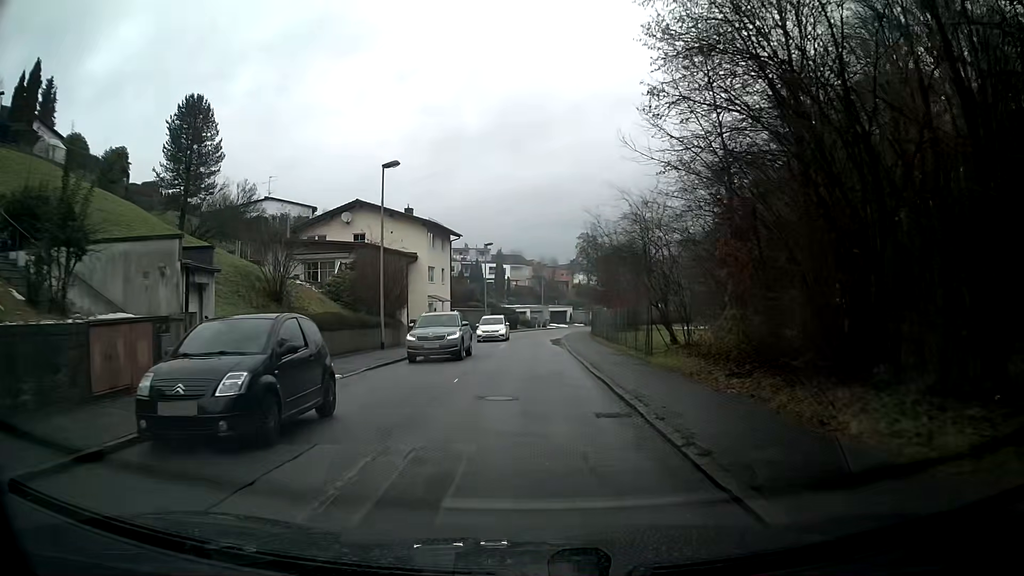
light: Day
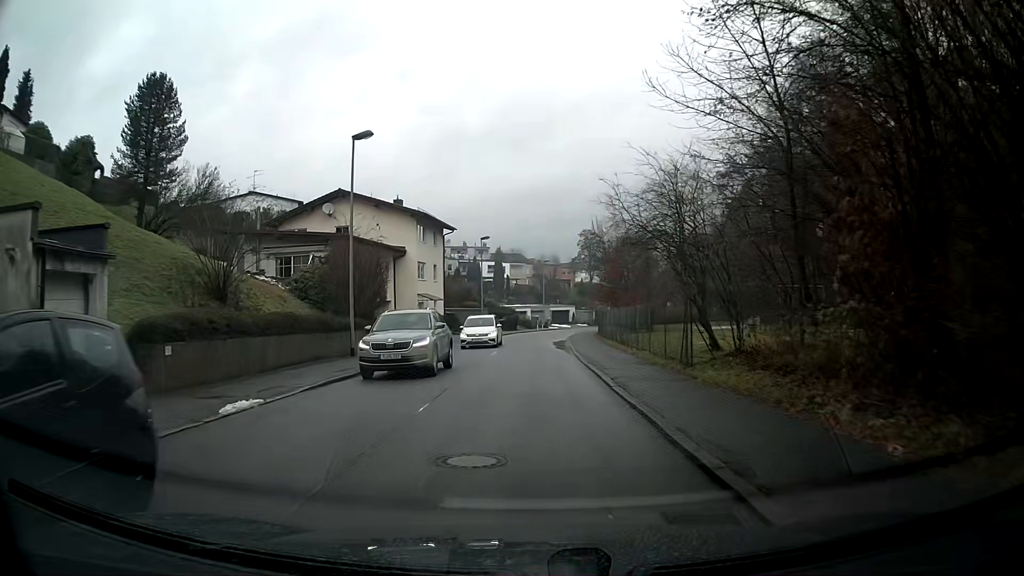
(0.0, +5.1) m; 0°
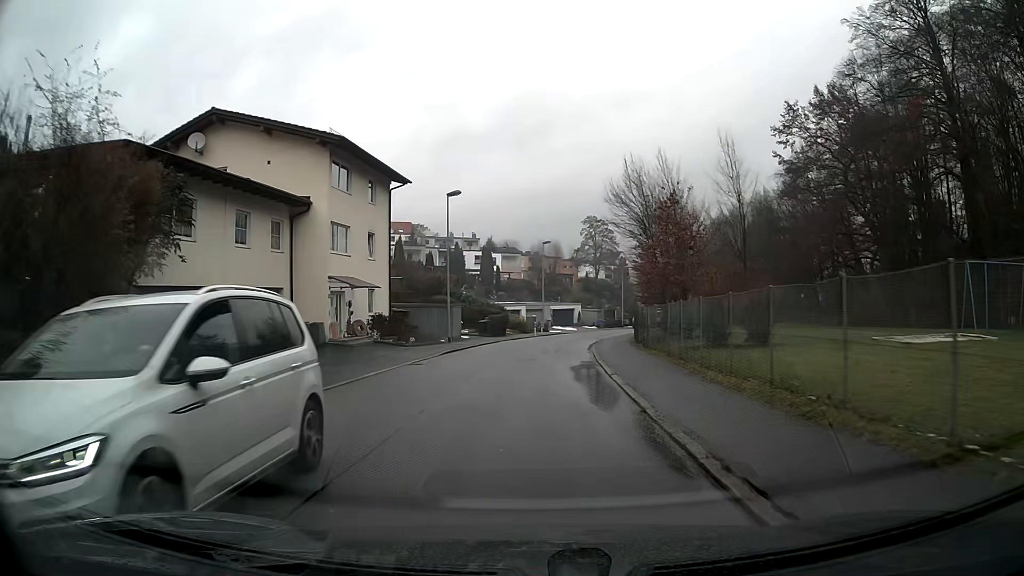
(0.0, +20.7) m; 0°
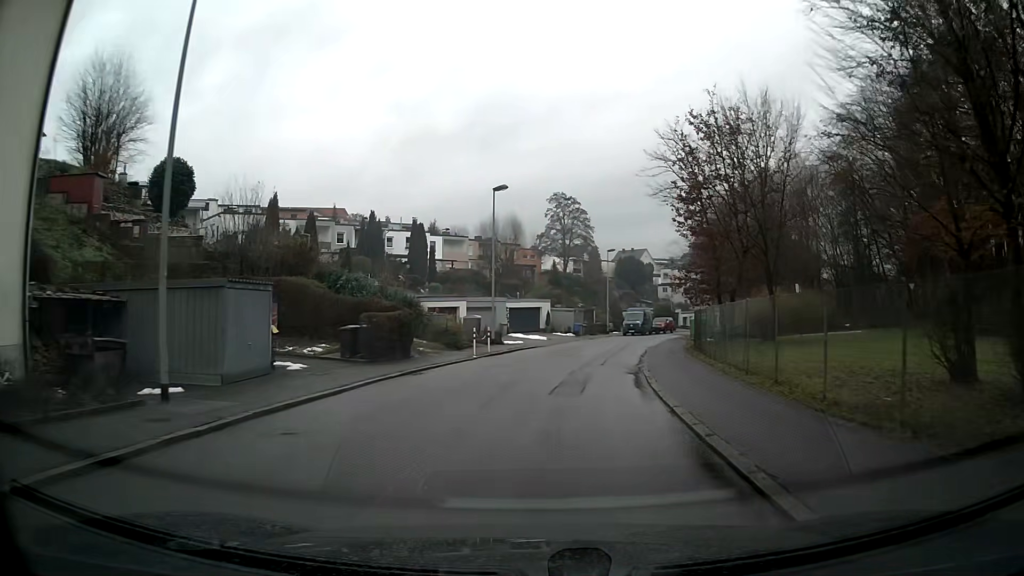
(+0.8, +26.4) m; +5°
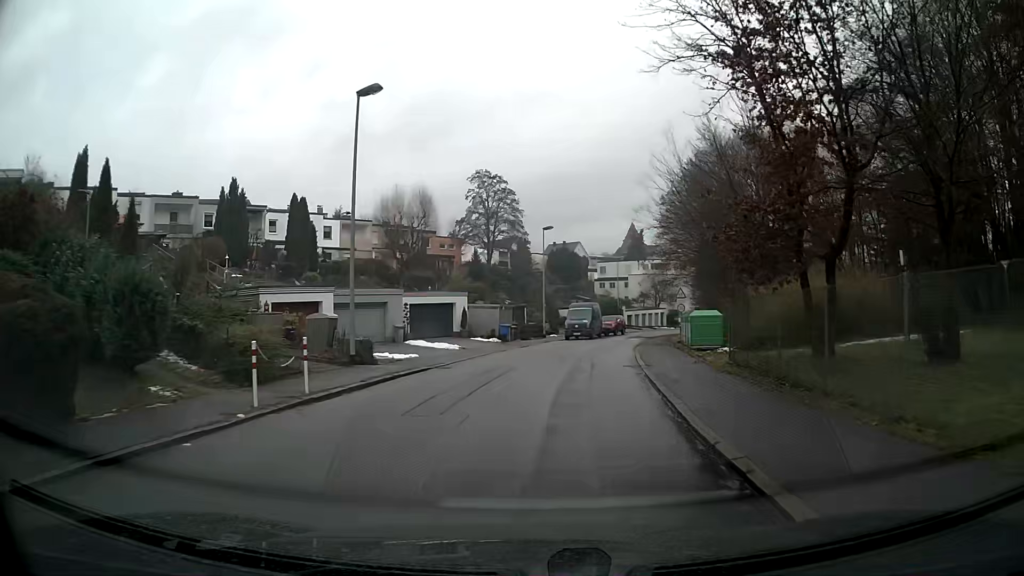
(+0.8, +15.4) m; +6°
(0, +10) (+1, +20) (+2, +30) (+4, +40) (+7, +49) (+9, +59) (+12, +69) (+16, +78) (+20, +87) (+25, +96) m
